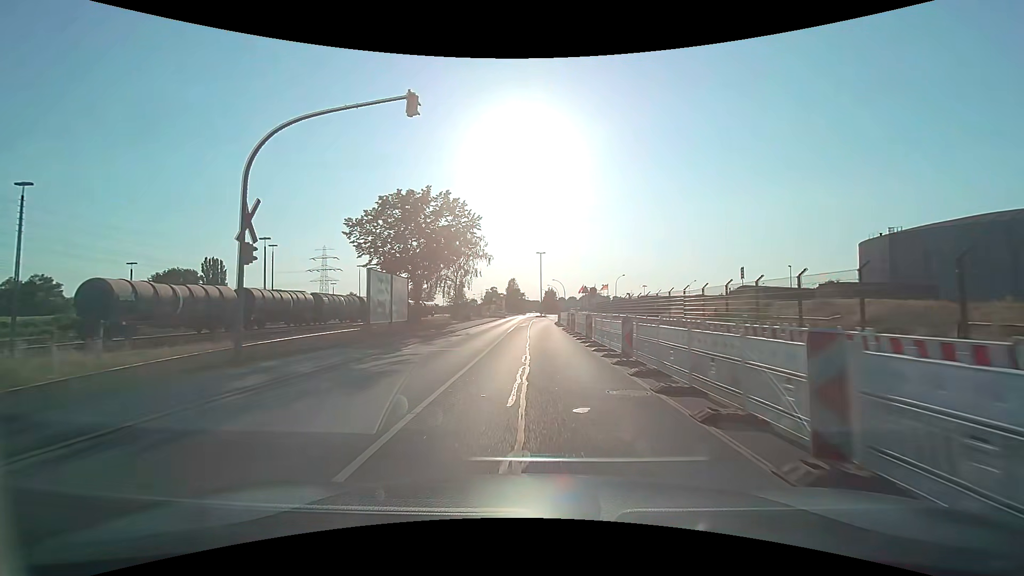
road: secondary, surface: asphalt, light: Day
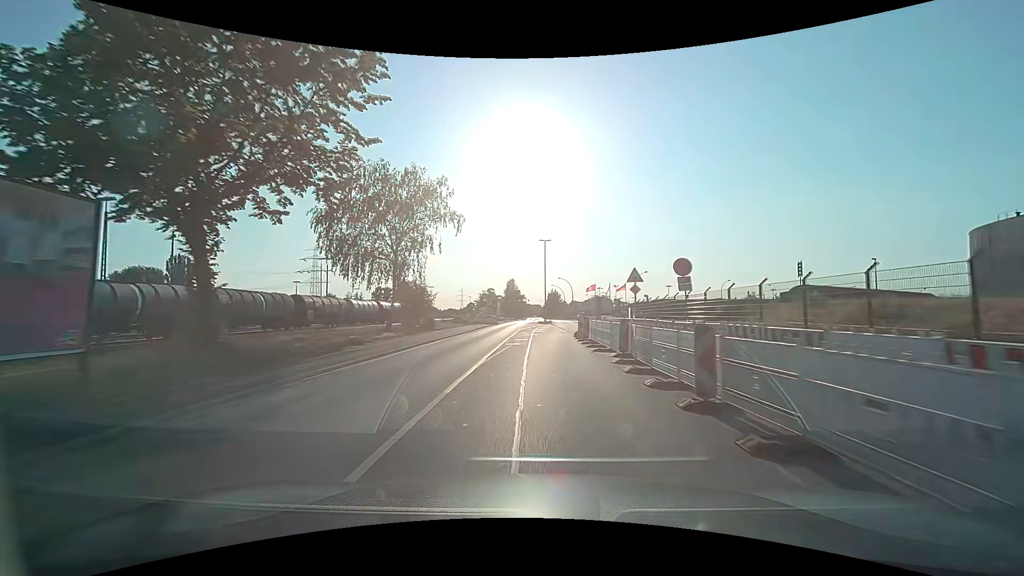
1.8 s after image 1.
(0.0, +22.9) m; 0°
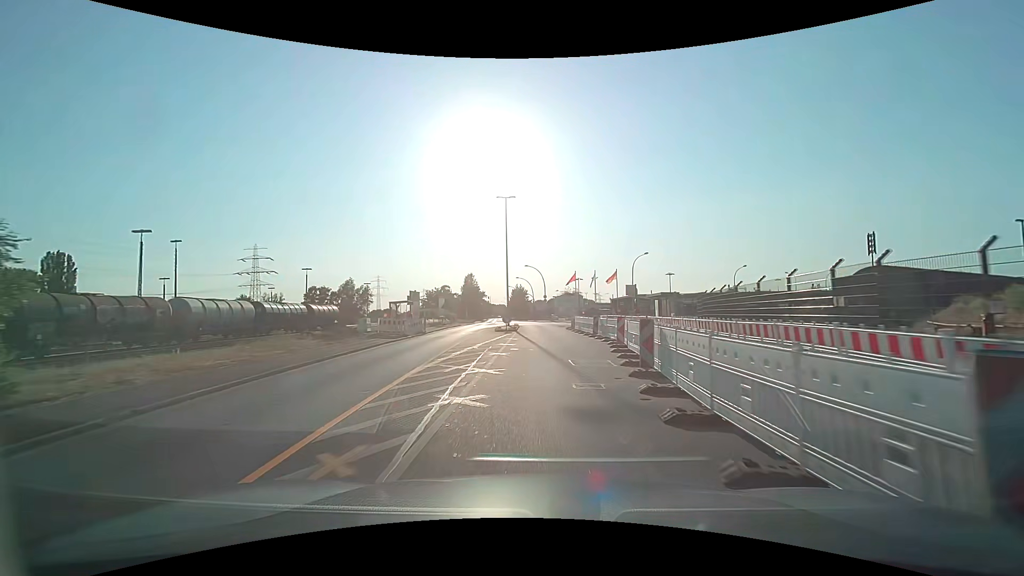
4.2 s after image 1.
(+0.8, +29.4) m; +4°
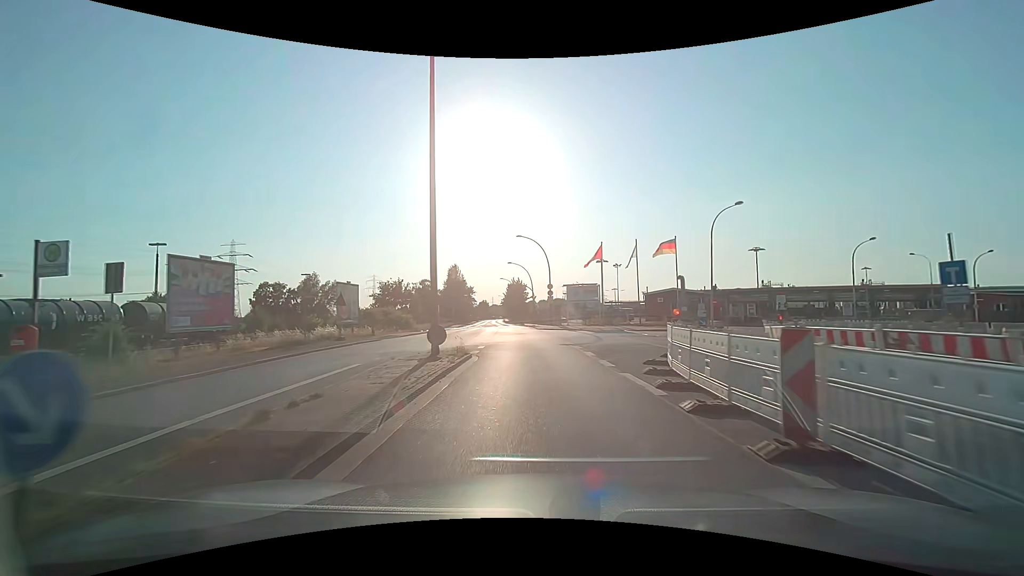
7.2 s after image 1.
(+0.6, +33.9) m; -1°
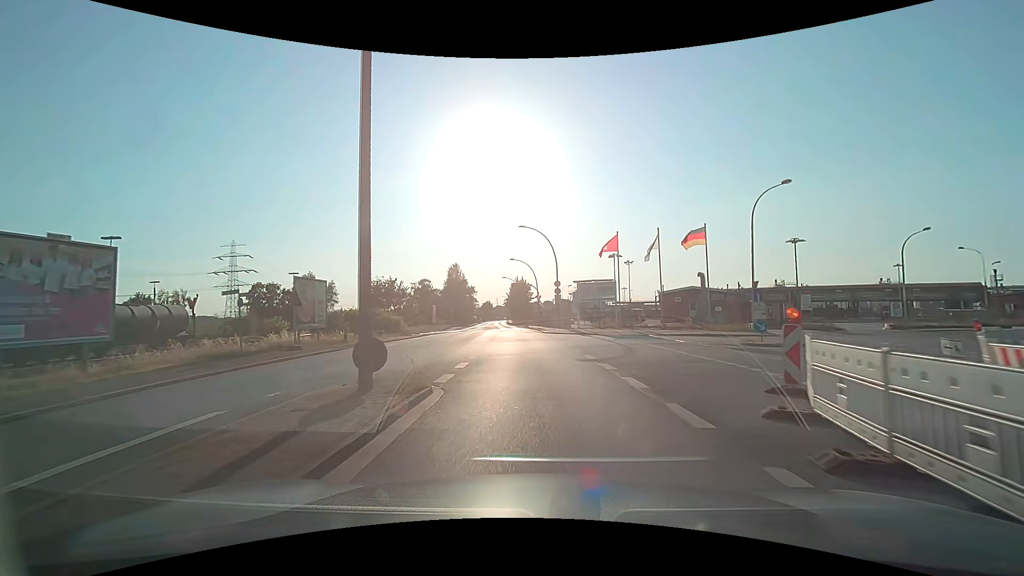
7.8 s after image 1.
(0.0, +6.6) m; 0°
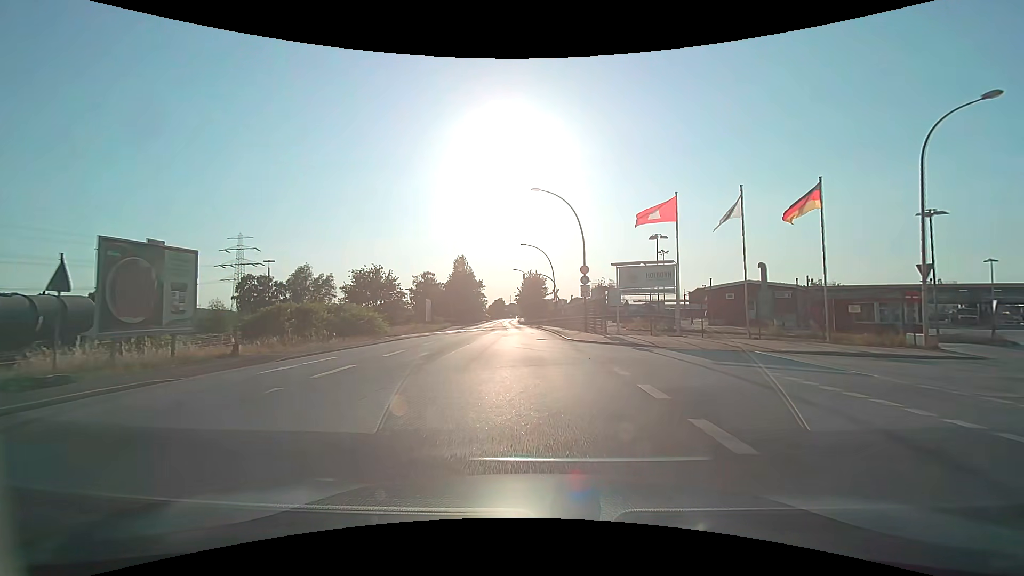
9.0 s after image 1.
(-0.2, +13.2) m; -2°
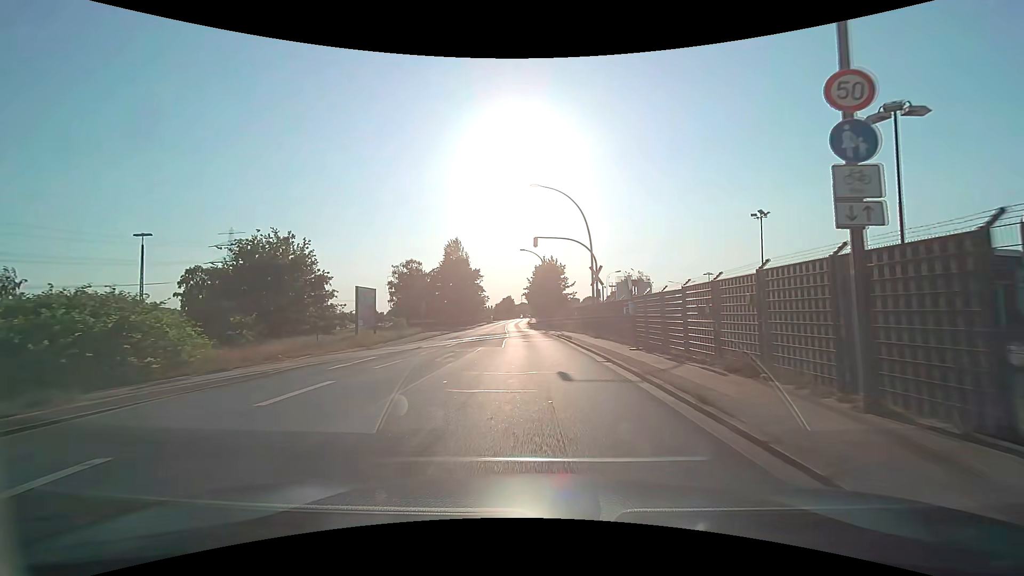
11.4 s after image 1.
(-0.4, +26.7) m; -2°
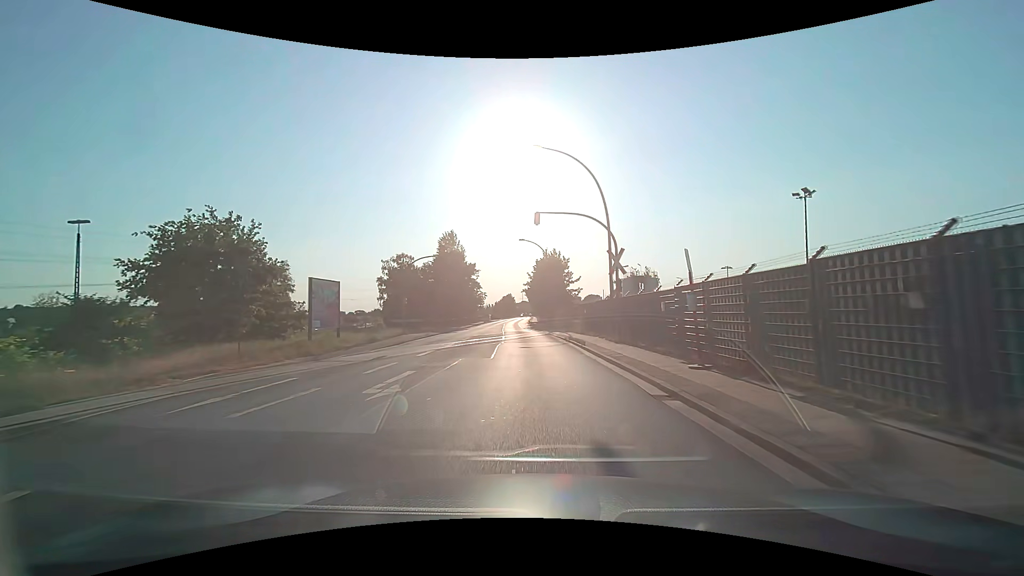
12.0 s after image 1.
(+0.1, +7.0) m; 0°
(0, +10) (0, +20) (0, +30) (-1, +40) (-1, +50) (-2, +60) (-2, +70) (-3, +80) (-3, +90) (-3, +100) m
